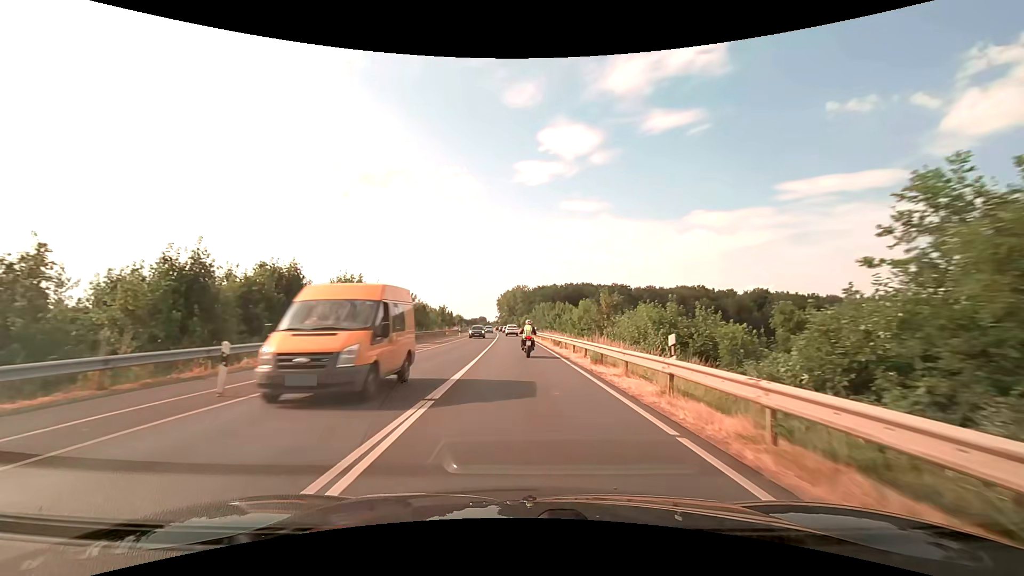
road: secondary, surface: asphalt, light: Day
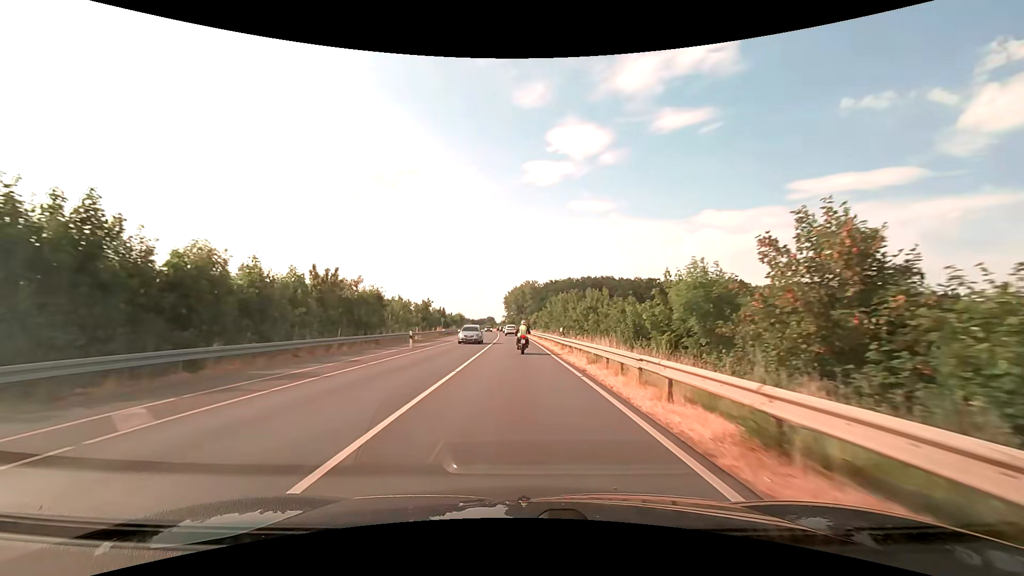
(-0.2, +28.9) m; -1°
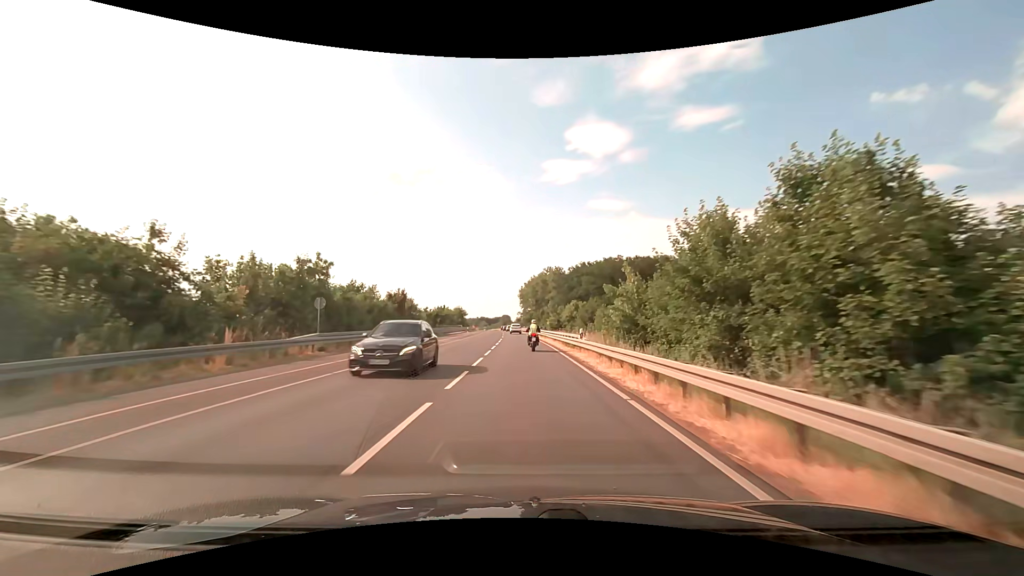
(-1.0, +52.4) m; -2°
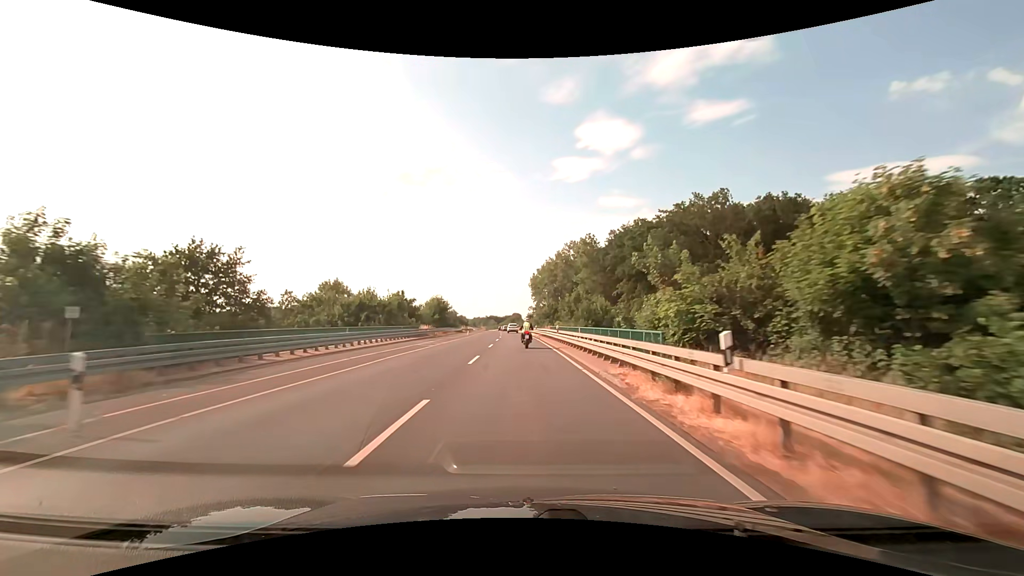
(-0.5, +54.1) m; -1°
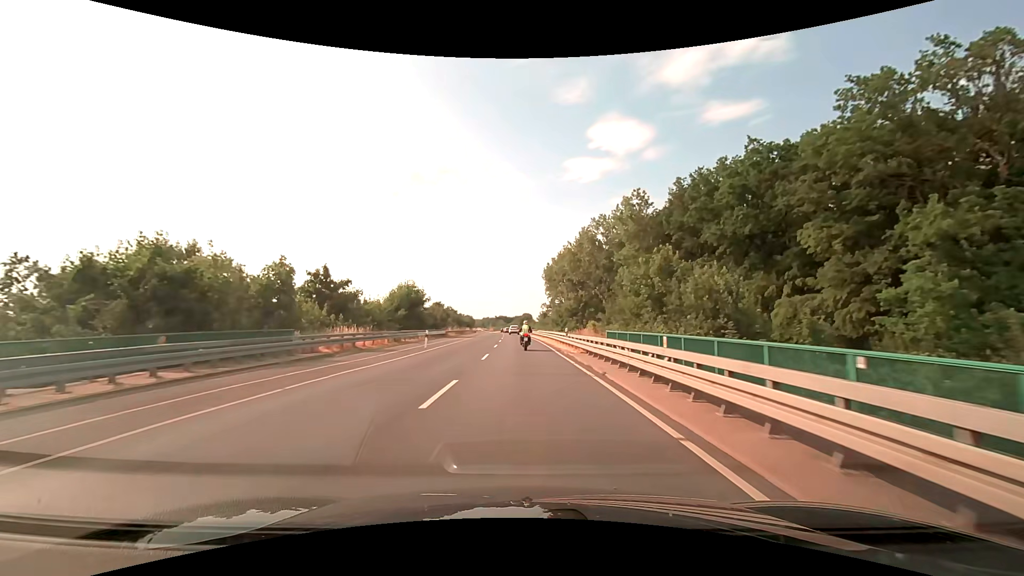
(-0.4, +32.8) m; -1°
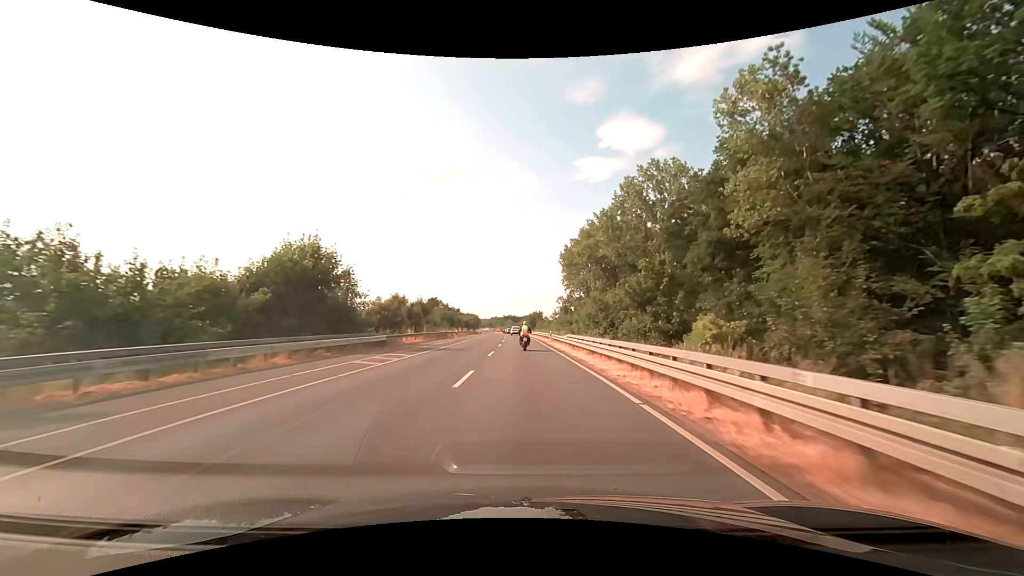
(-0.3, +33.1) m; -1°
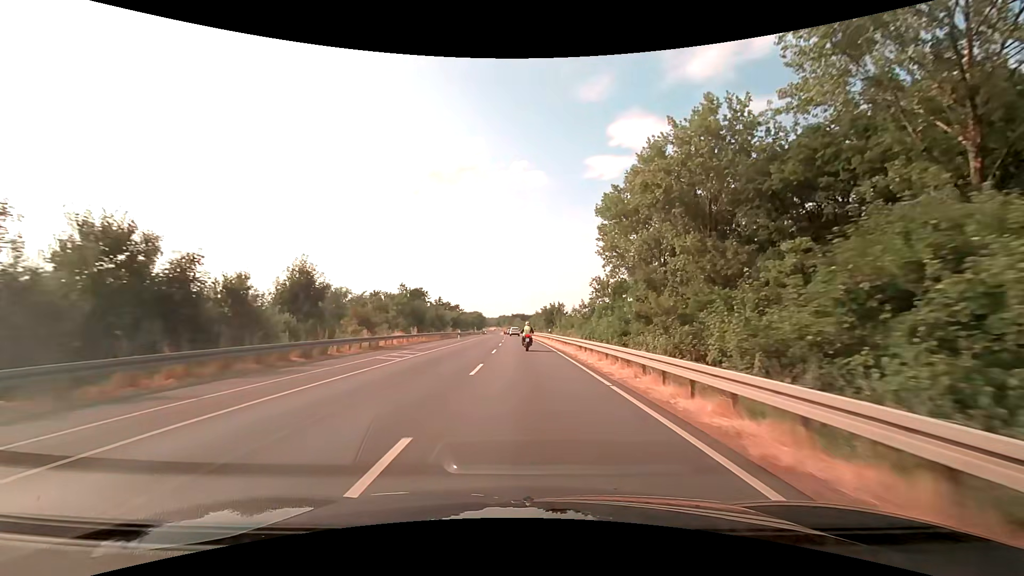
(-0.5, +45.0) m; -1°
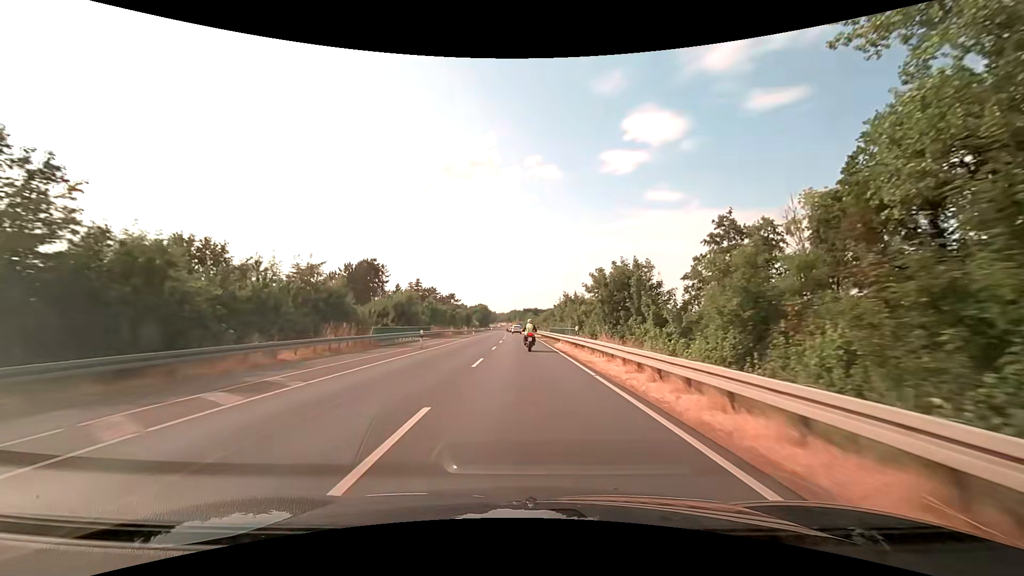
(-0.8, +58.0) m; -1°
(0, +10) (0, +20) (0, +30) (0, +40) (-1, +50) (-1, +60) (-1, +70) (-1, +80) (-2, +90) (-2, +100) m
